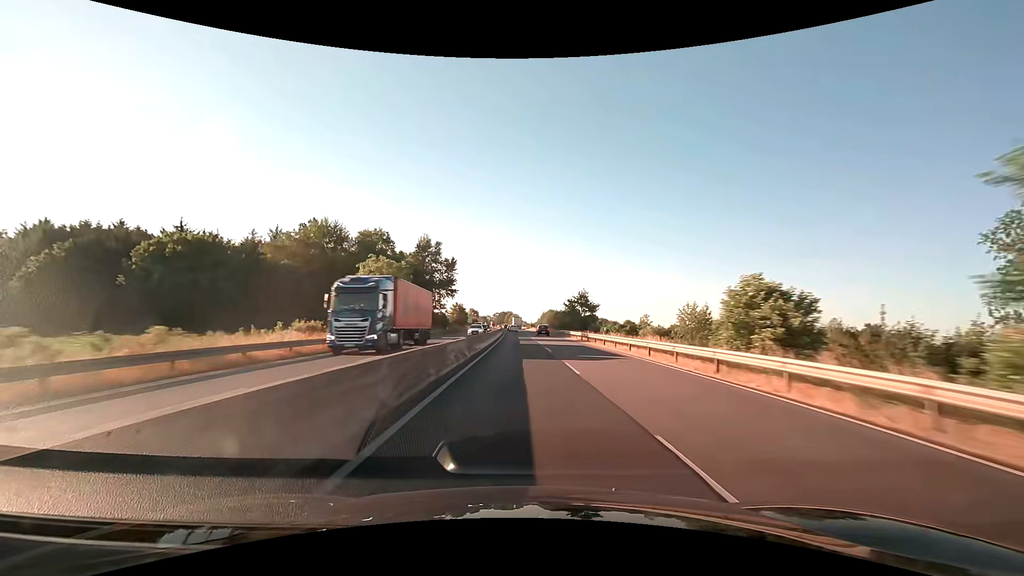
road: trunk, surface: asphalt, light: Day
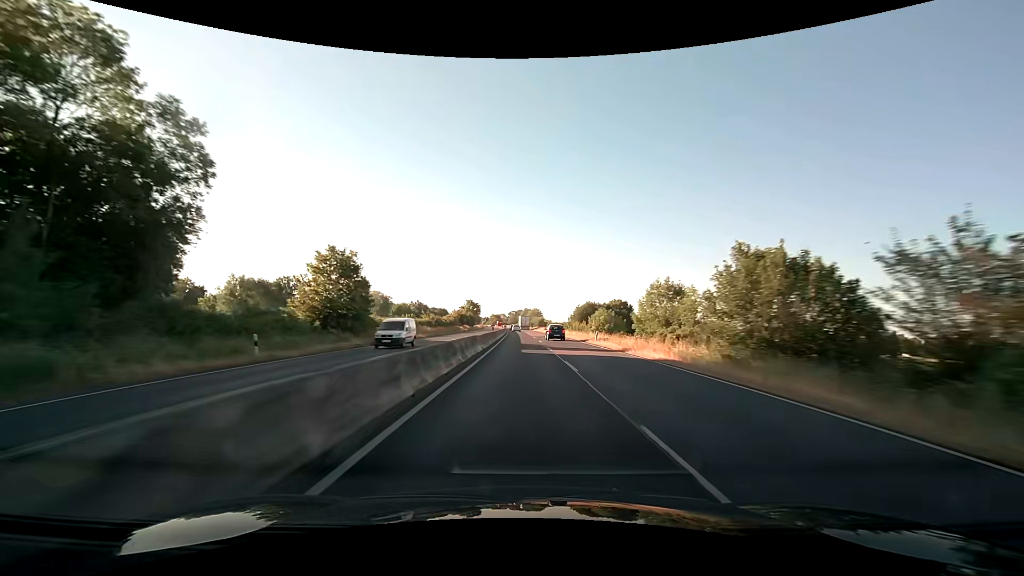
(-1.6, +95.3) m; -2°
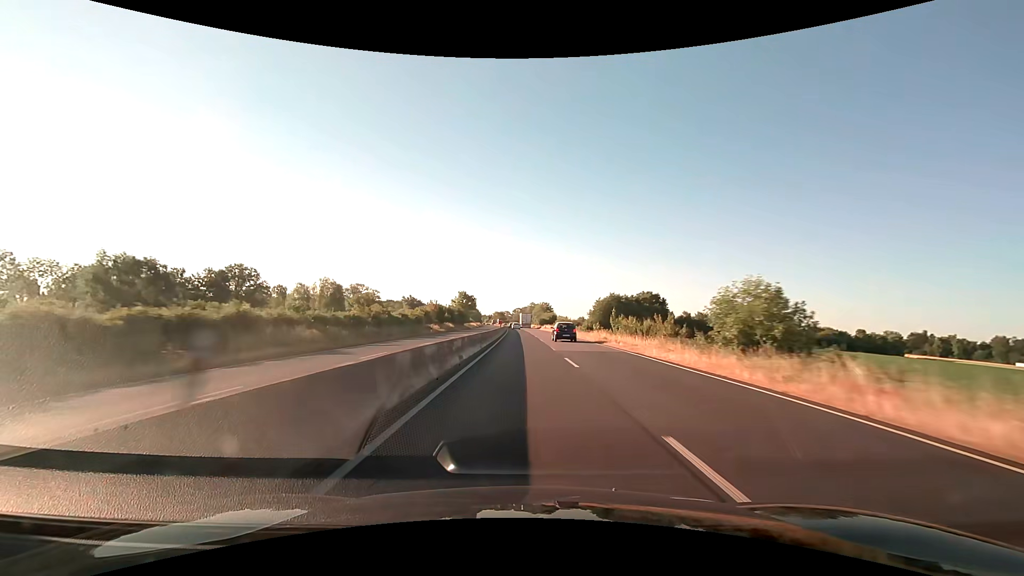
(-0.2, +37.9) m; -1°
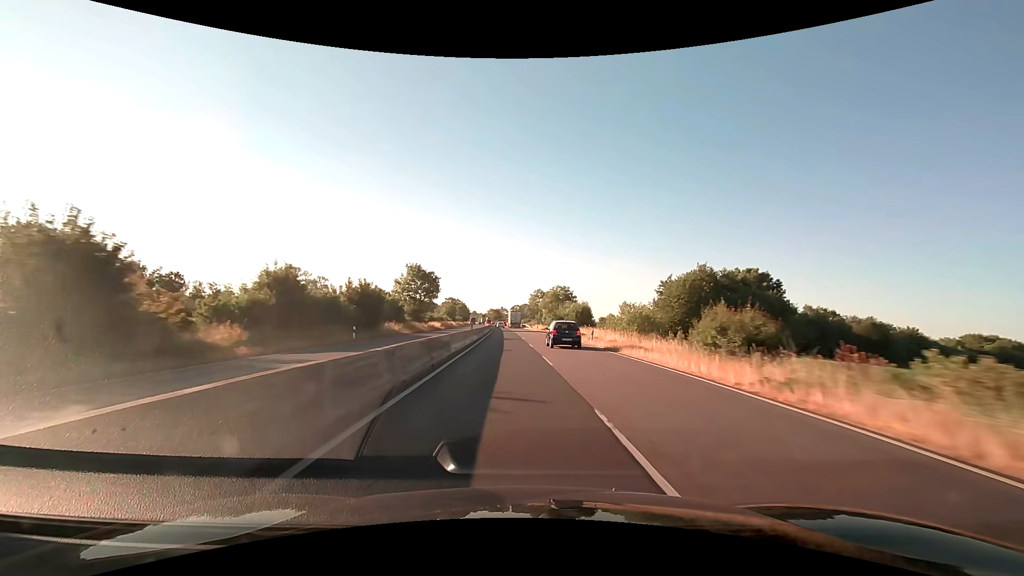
(-0.3, +68.4) m; 0°
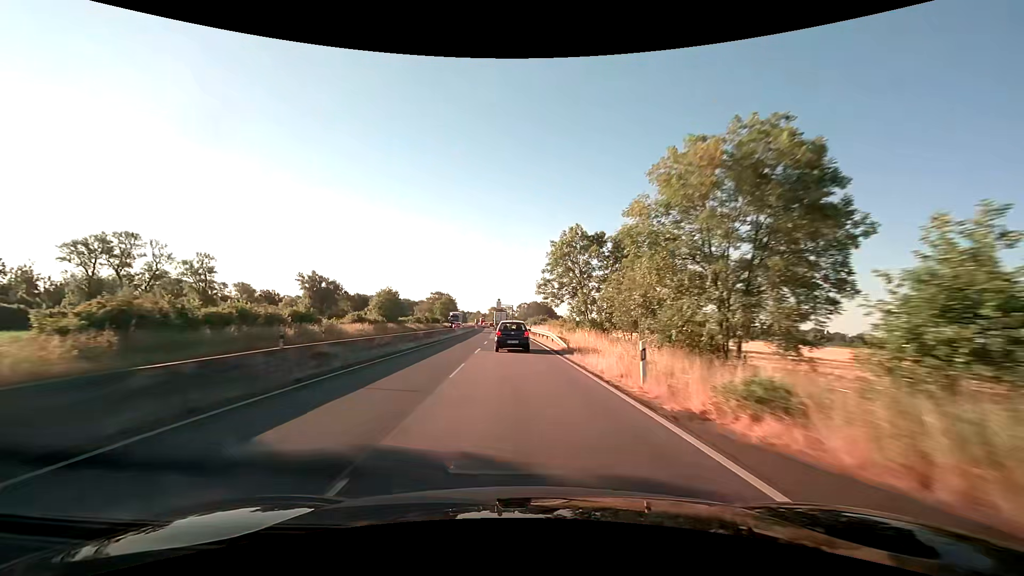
(+0.1, +74.9) m; -1°
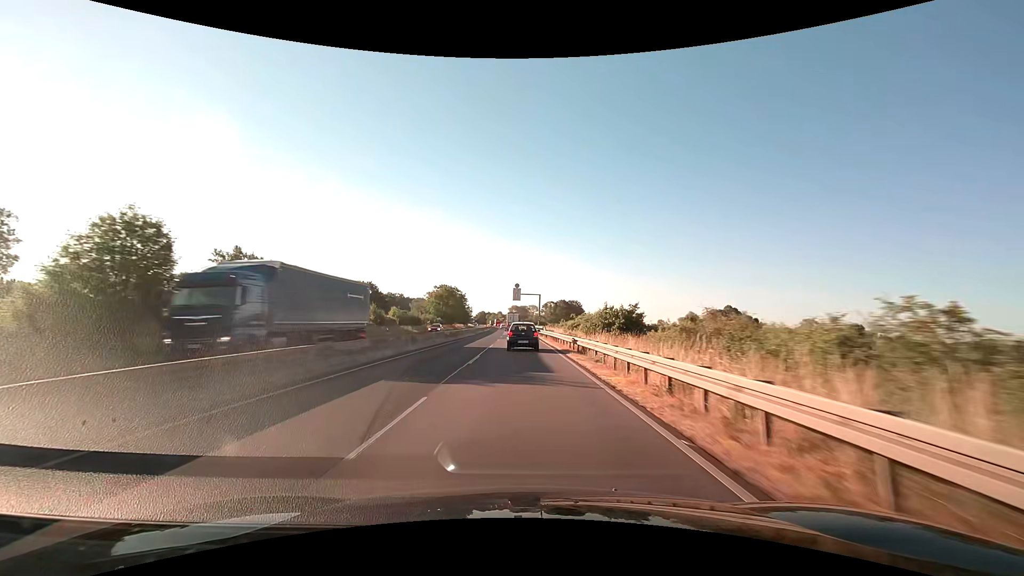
(-1.7, +55.1) m; -3°
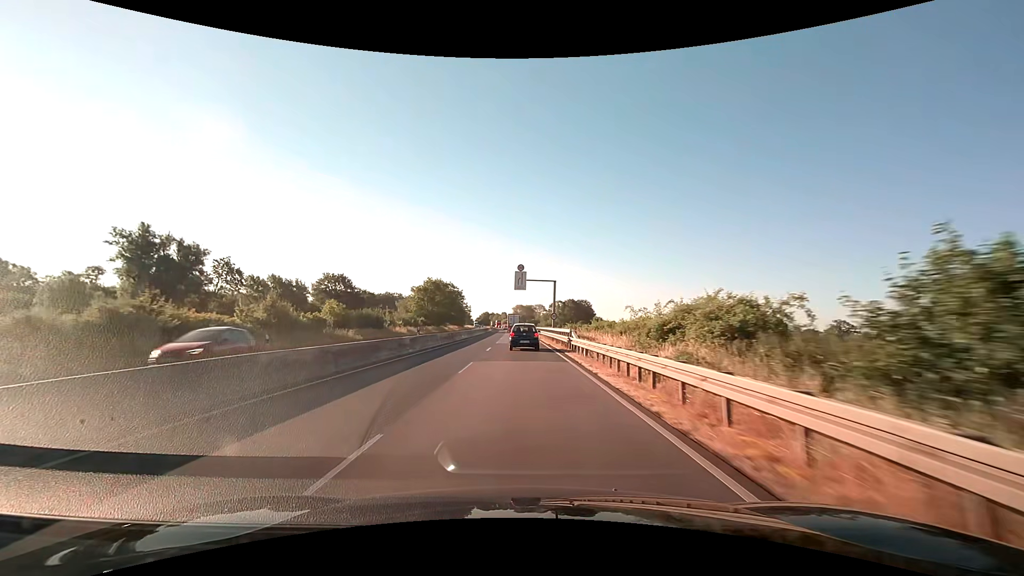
(-0.1, +27.0) m; -1°
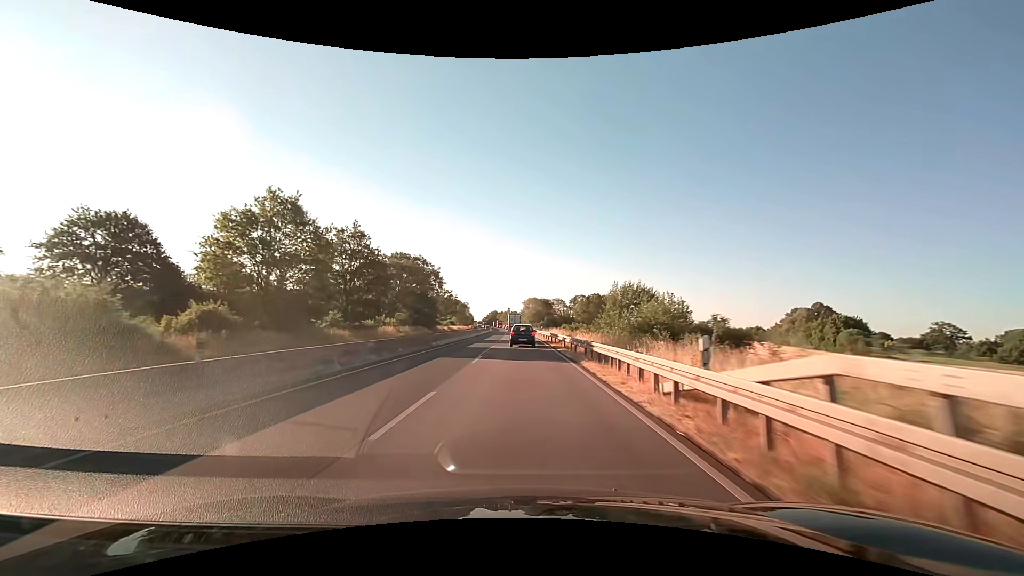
(-0.7, +68.3) m; -1°
(0, +10) (0, +20) (0, +30) (0, +40) (0, +50) (-1, +60) (-1, +70) (-1, +80) (-1, +90) (-2, +100) m
